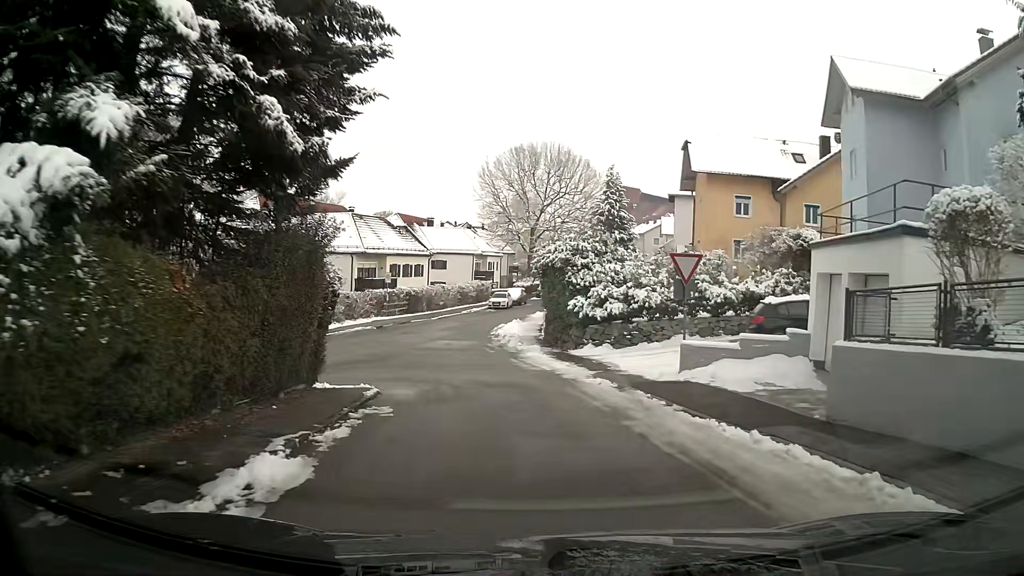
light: Day
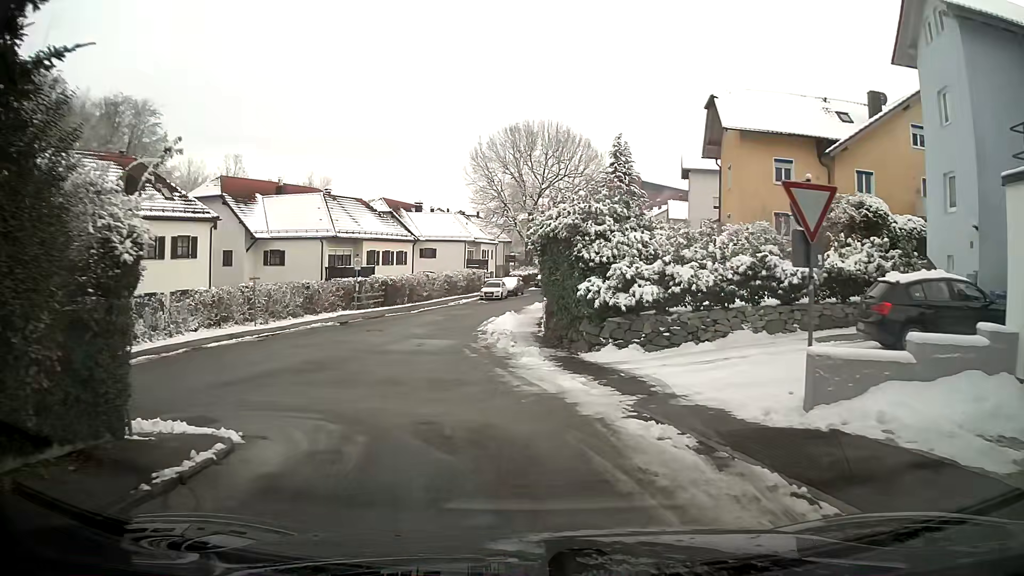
(0.0, +7.5) m; -1°
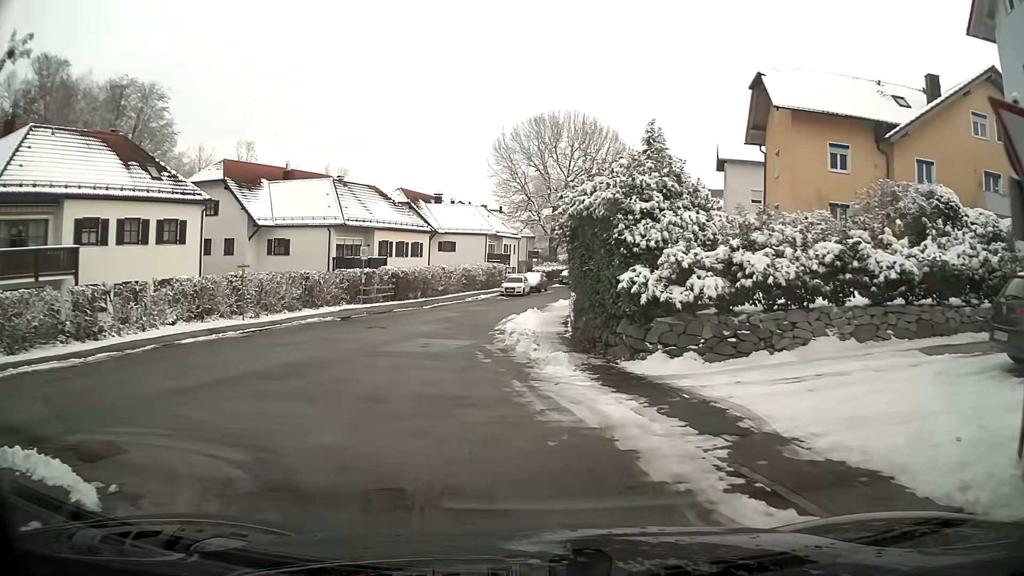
(-0.1, +3.8) m; -3°
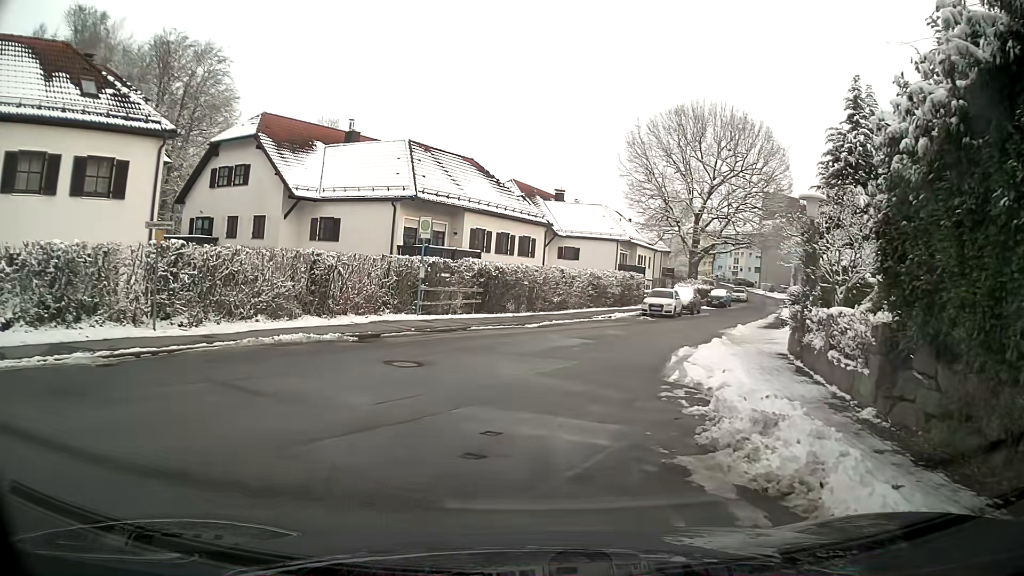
(-1.2, +14.2) m; -8°
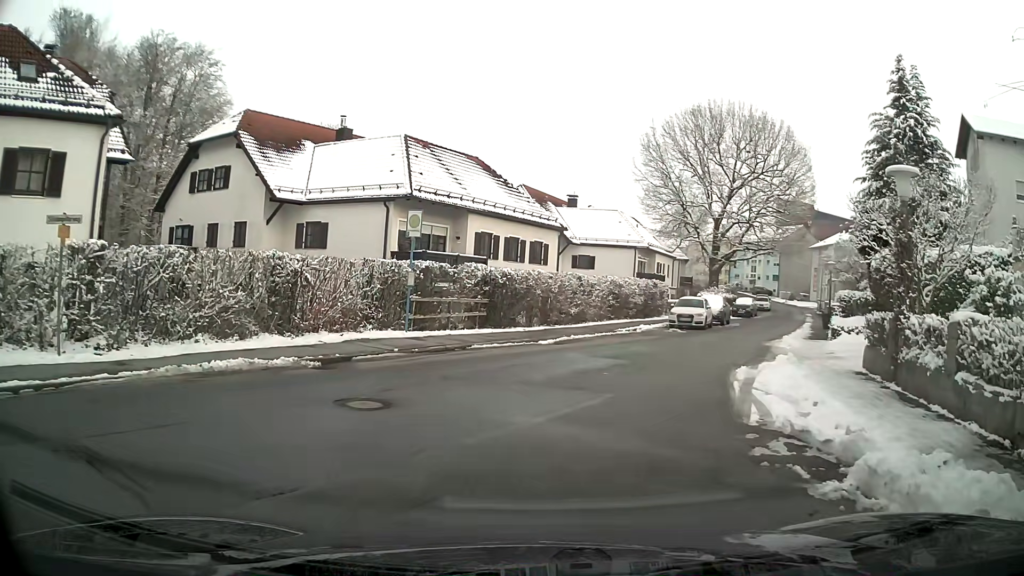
(0.0, +3.7) m; -1°
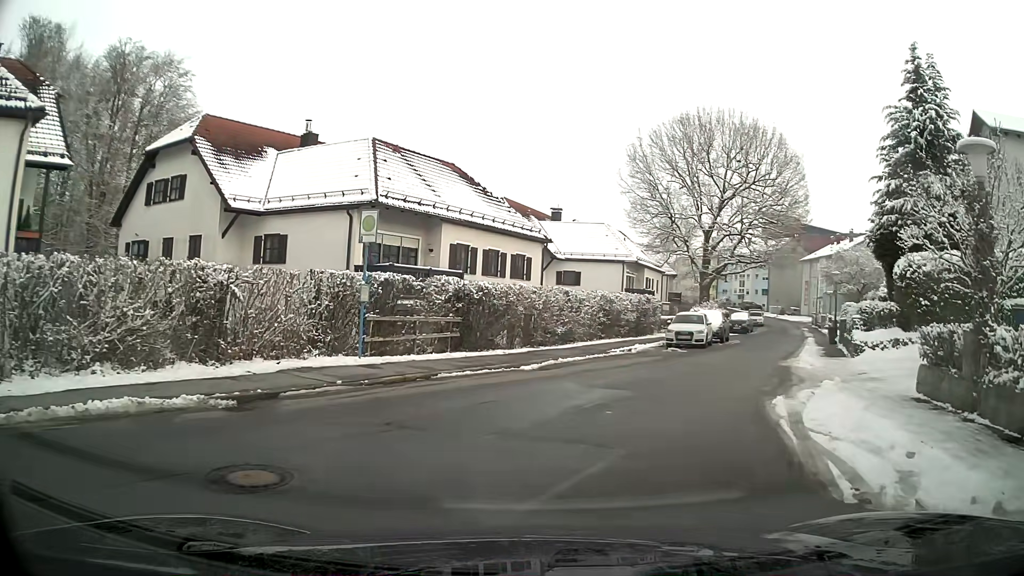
(+0.1, +3.2) m; +3°
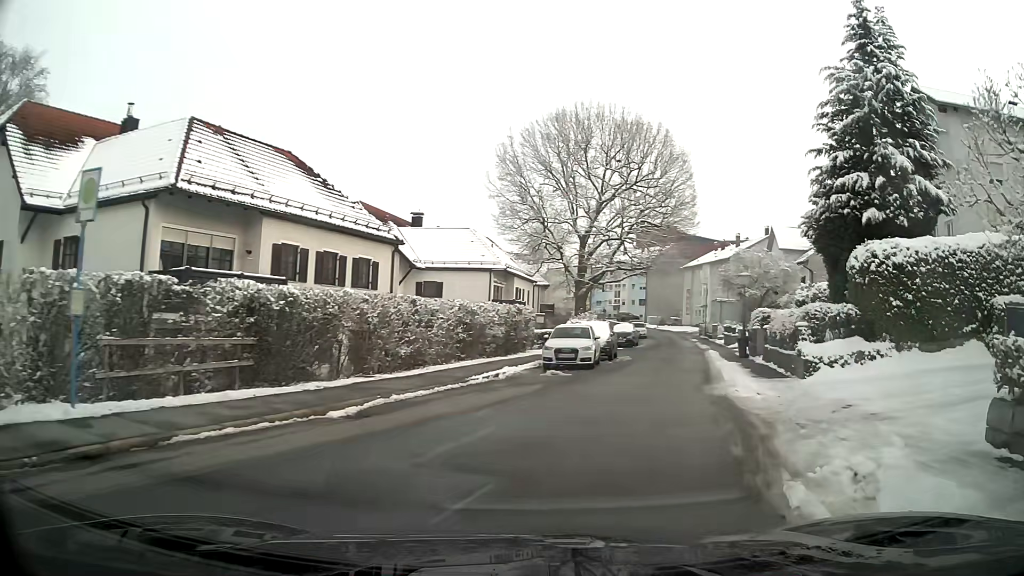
(+0.6, +5.9) m; +12°
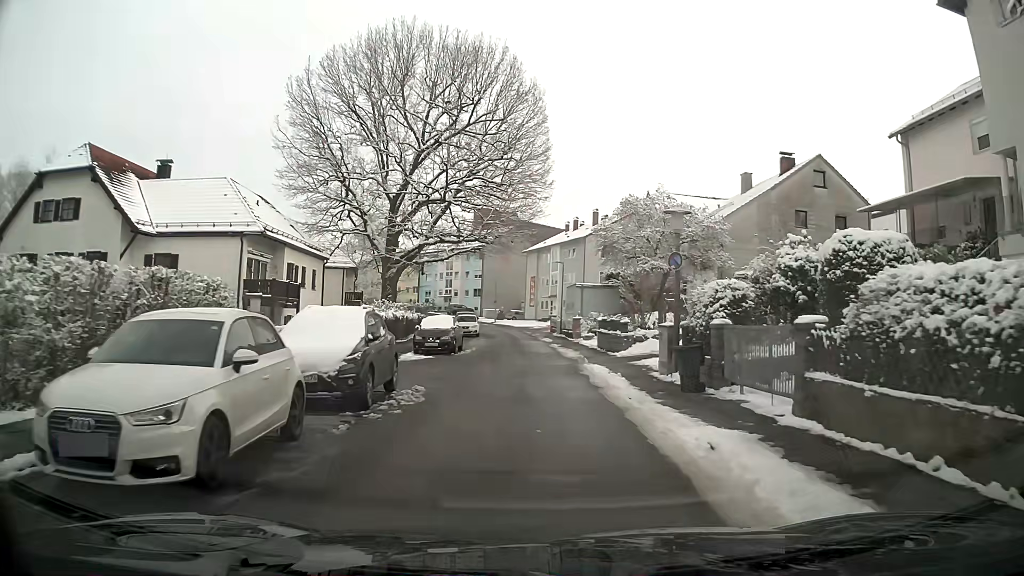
(+2.2, +17.0) m; +11°
(0, +10) (0, +20) (0, +30) (-1, +40) (-2, +50) (-3, +60) (-6, +70) (-9, +79) (-12, +88) (-16, +97) m
